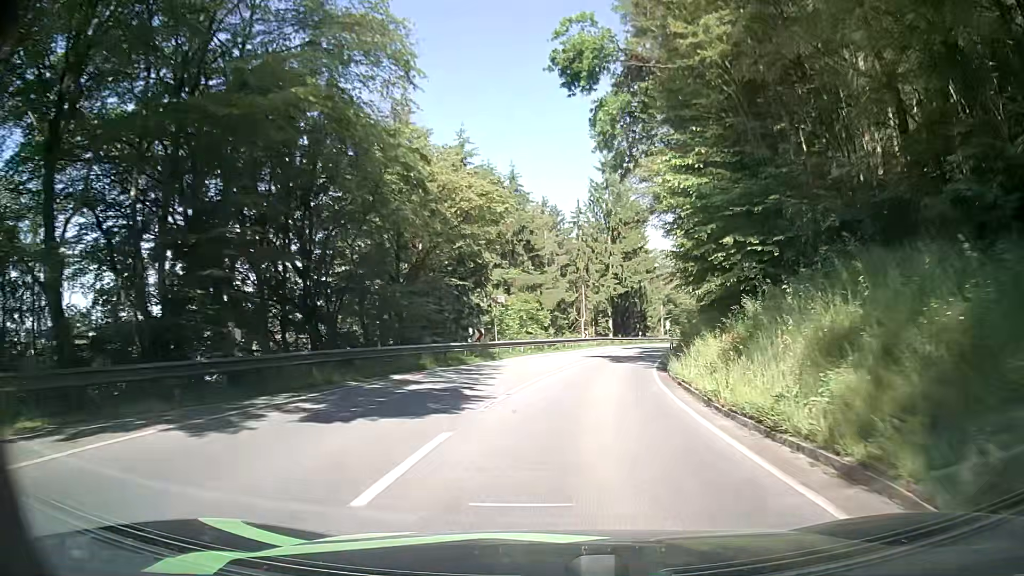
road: secondary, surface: asphalt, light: Day
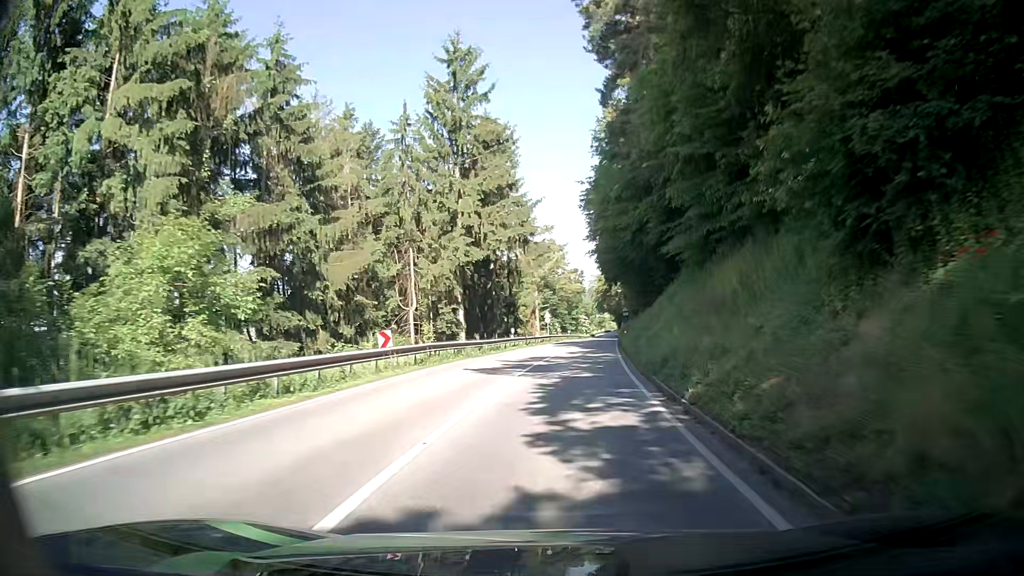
(+3.8, +31.7) m; +13°
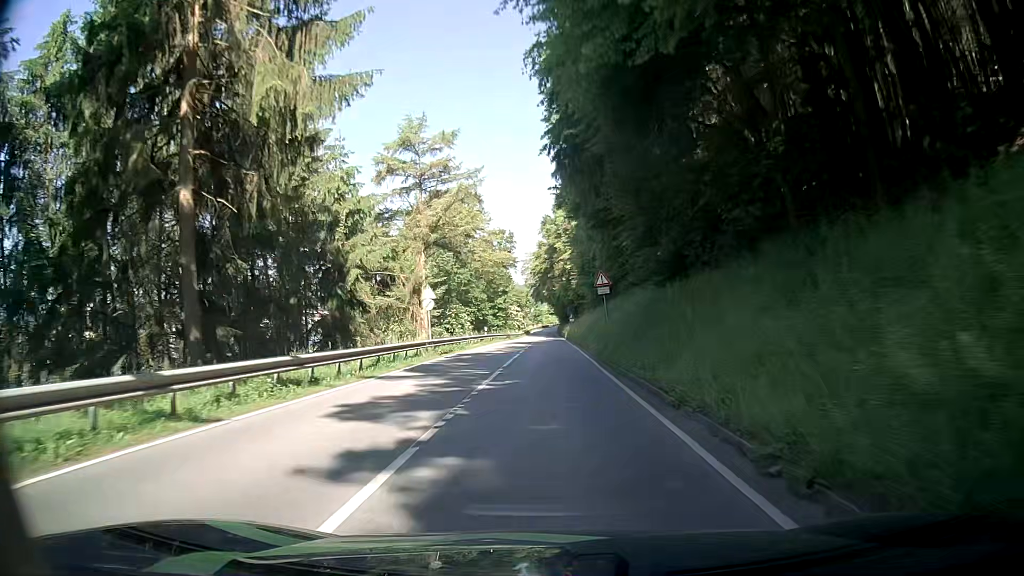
(+2.4, +43.0) m; +6°
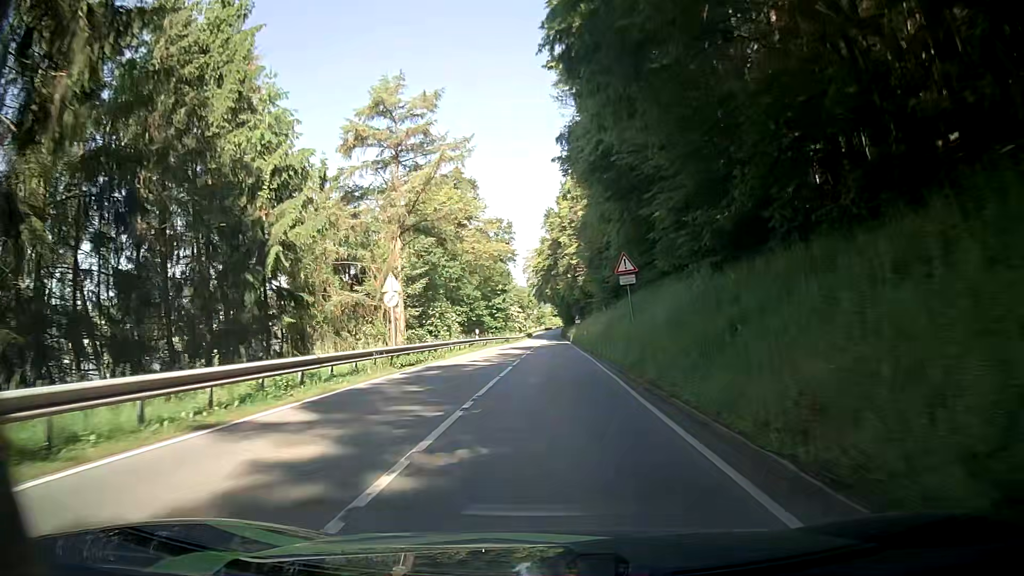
(0.0, +9.1) m; 0°
